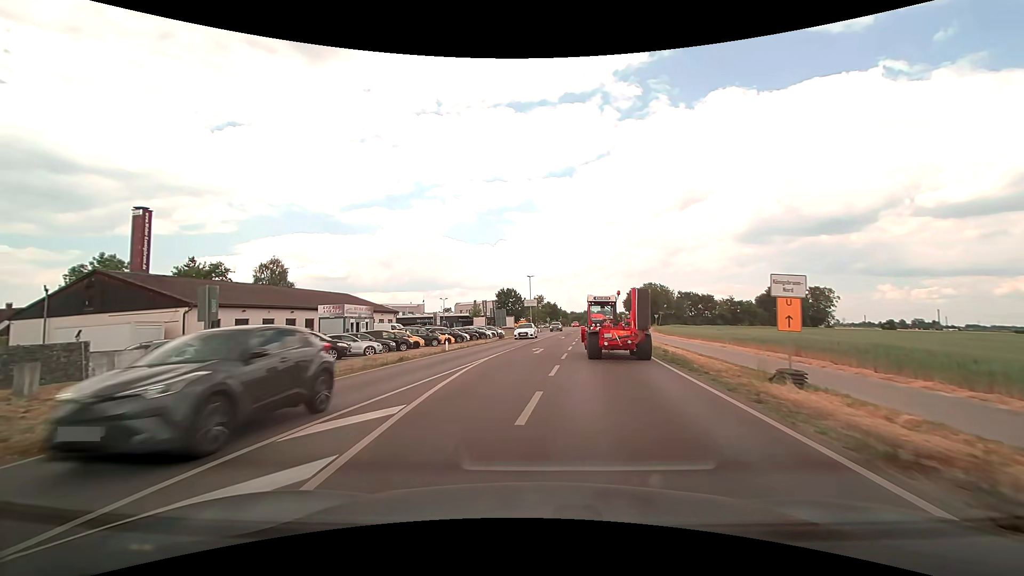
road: primary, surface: asphalt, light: Day
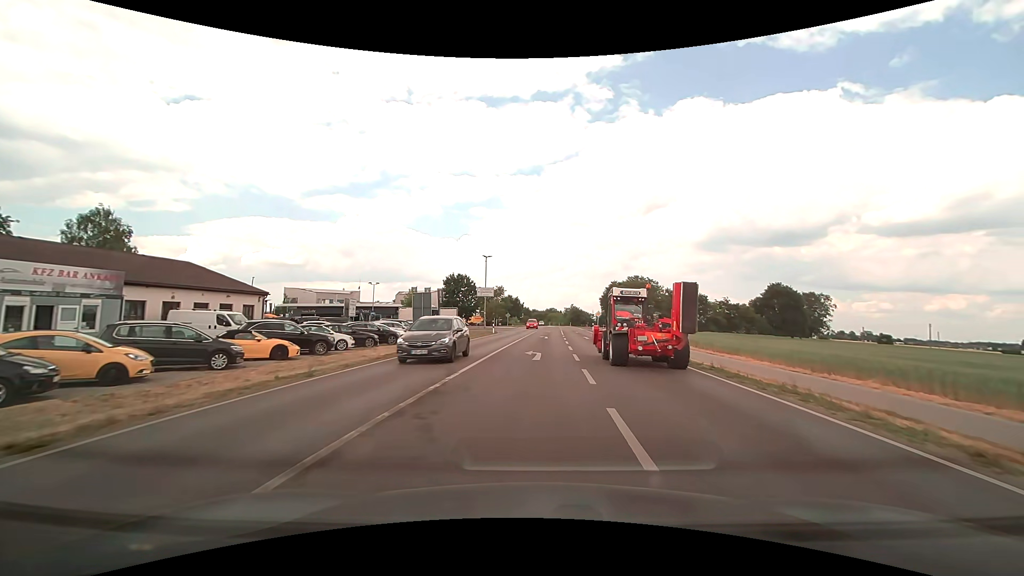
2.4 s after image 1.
(+0.7, +26.1) m; +4°
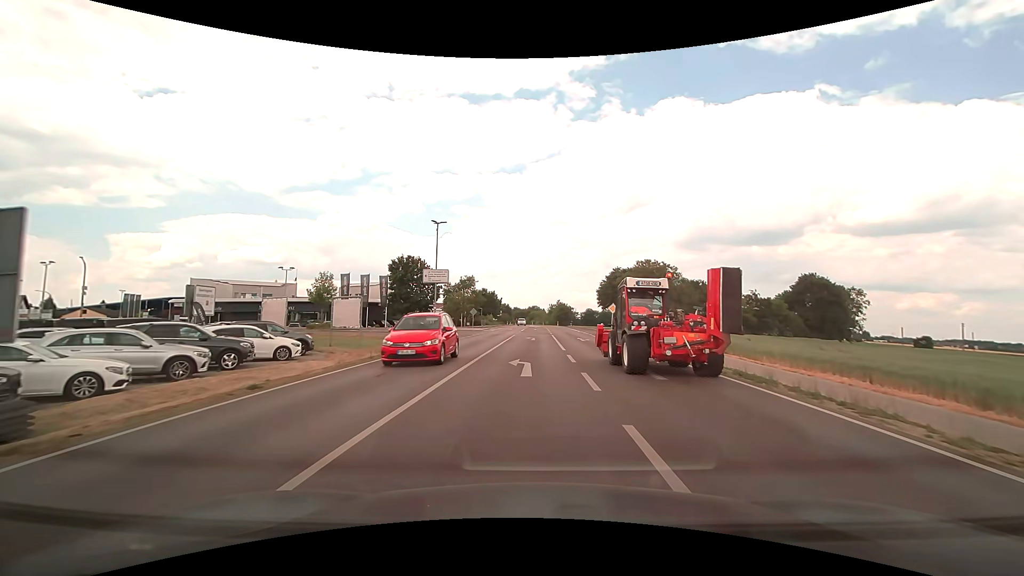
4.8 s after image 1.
(+0.7, +25.2) m; +2°
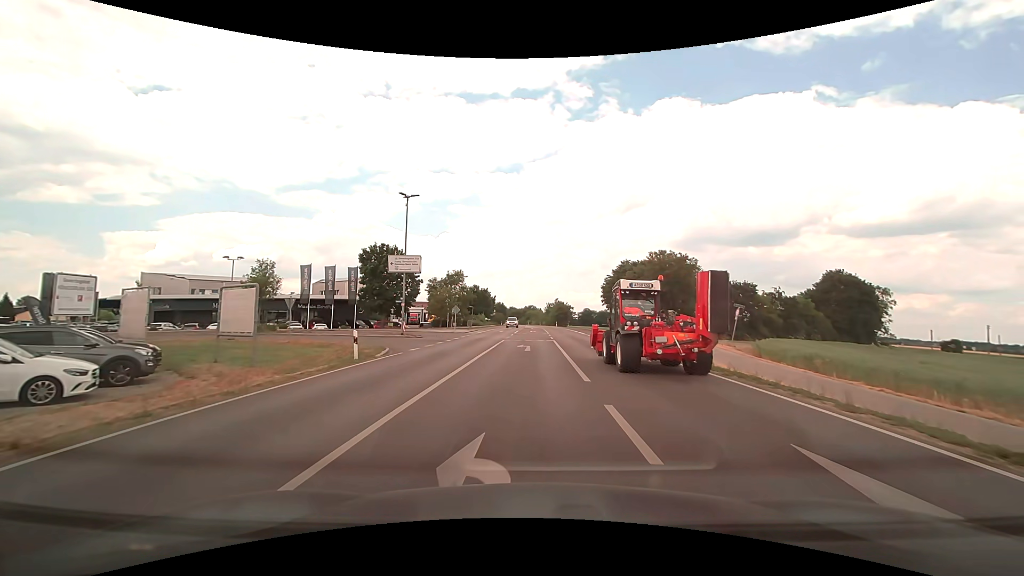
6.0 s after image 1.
(0.0, +10.5) m; 0°
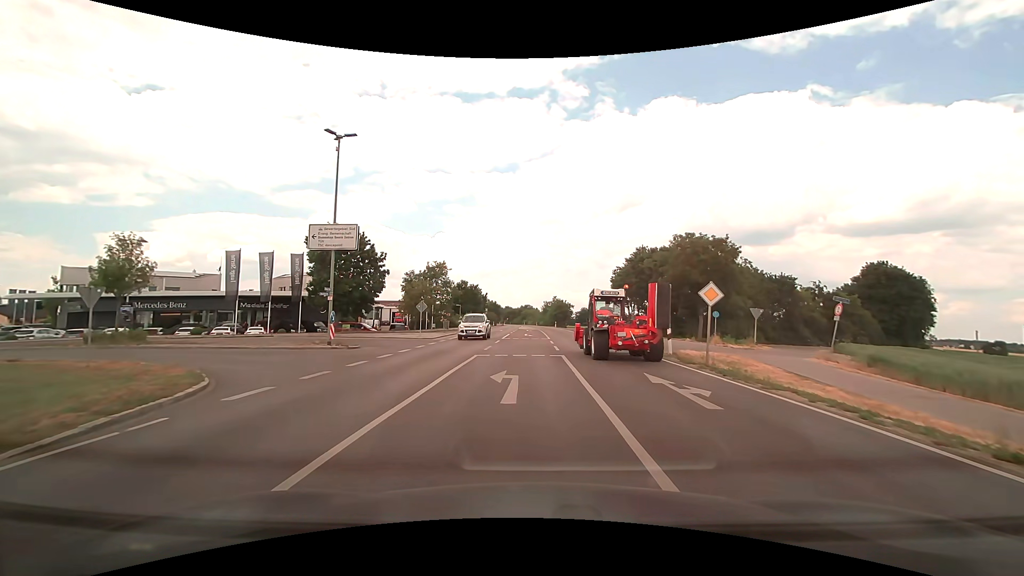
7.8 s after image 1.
(+0.1, +12.8) m; +1°
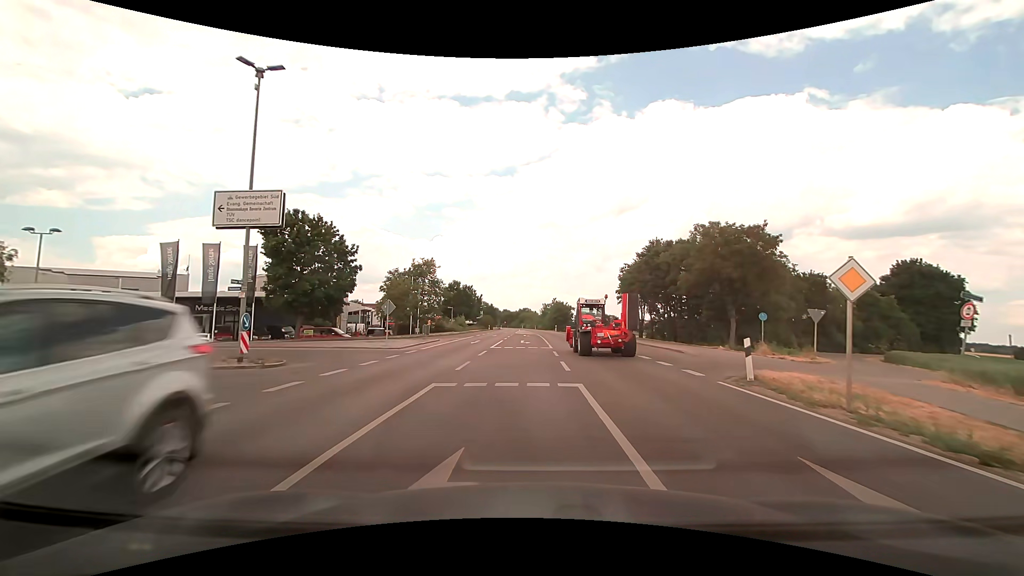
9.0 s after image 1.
(0.0, +7.5) m; 0°
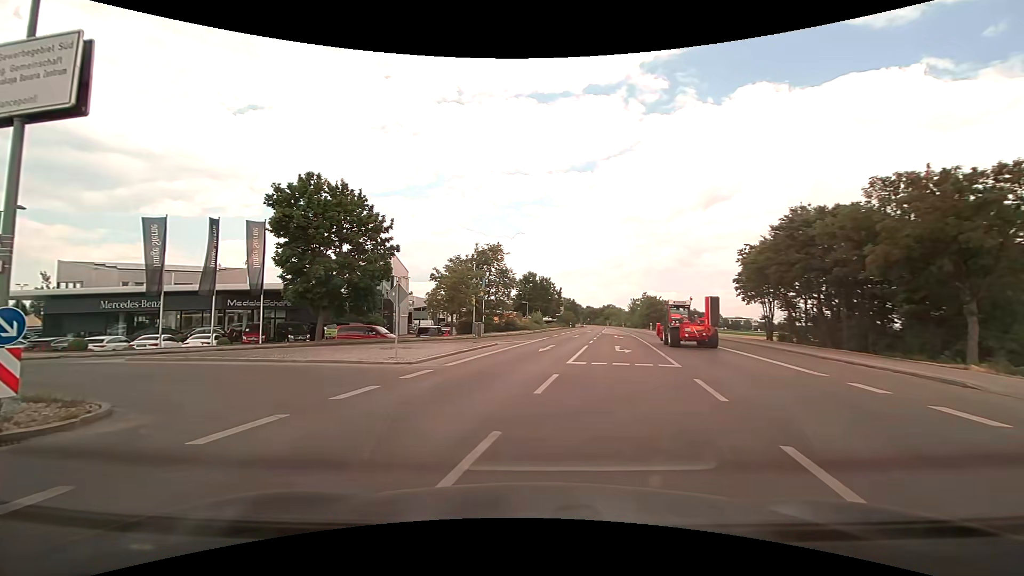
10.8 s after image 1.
(-0.4, +11.3) m; -9°
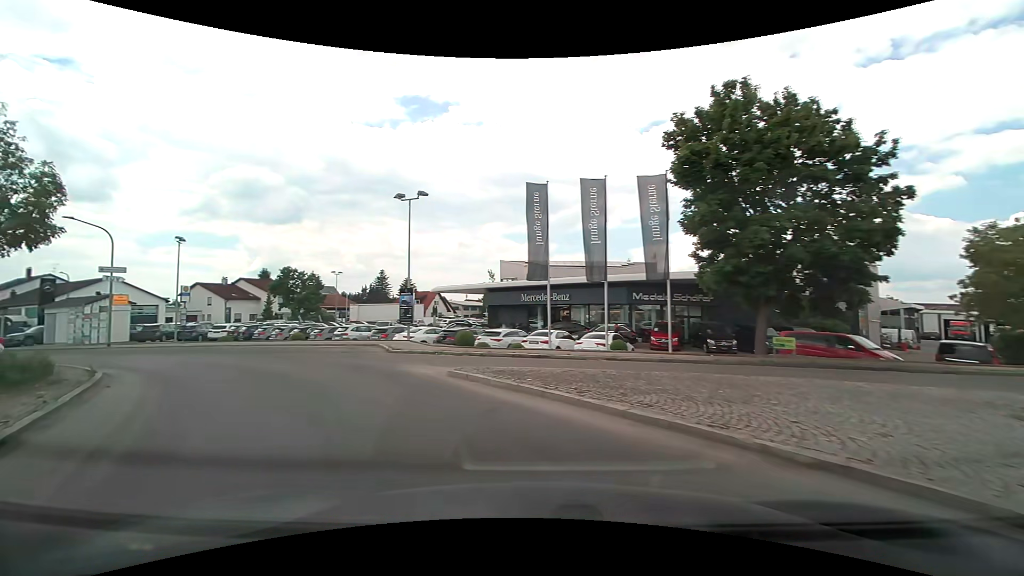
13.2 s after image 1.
(-4.4, +11.3) m; -44°
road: residential
(-3, +9) (-10, +16) (-19, +22) (-28, +26) (-37, +29) (-46, +33) (-56, +37) (-65, +41) (-74, +43) (-84, +46) m
